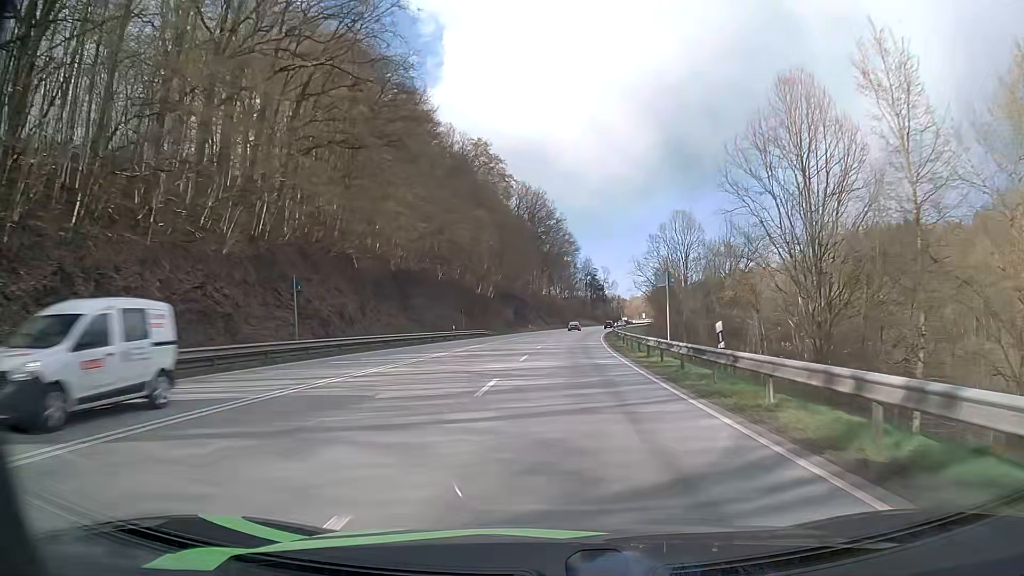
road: primary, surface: asphalt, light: Day
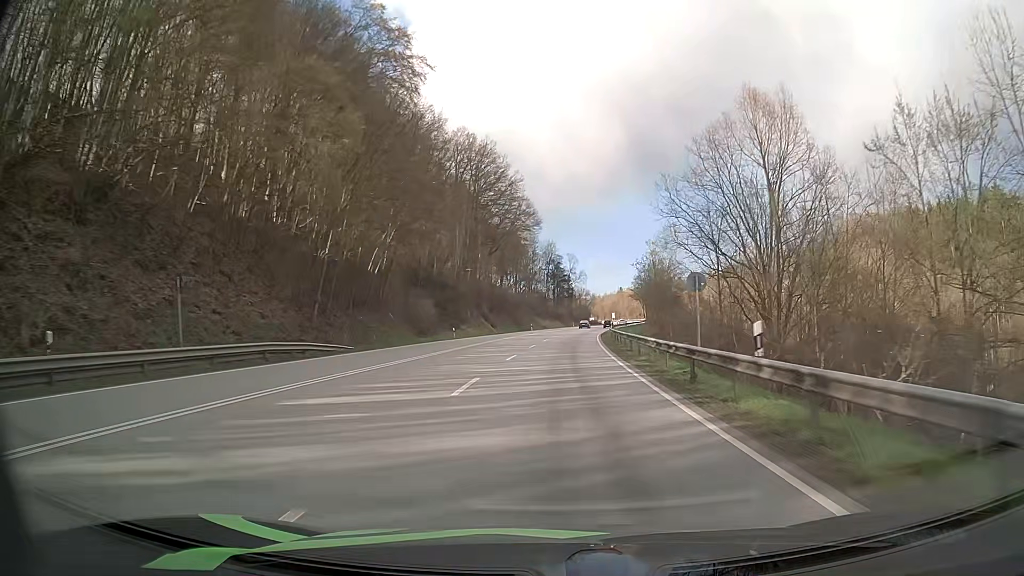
(+1.4, +47.6) m; +4°
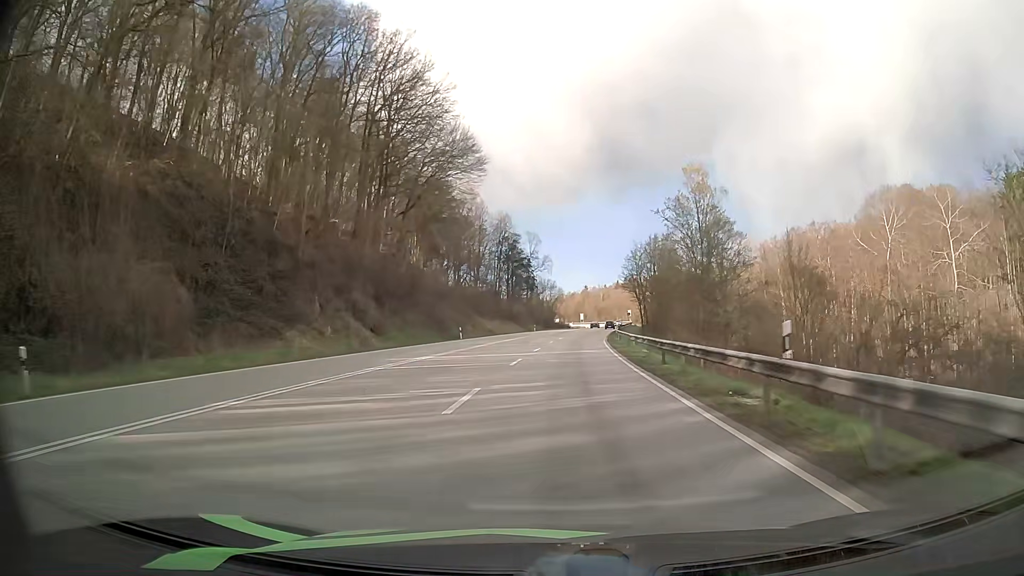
(+1.0, +50.2) m; +3°
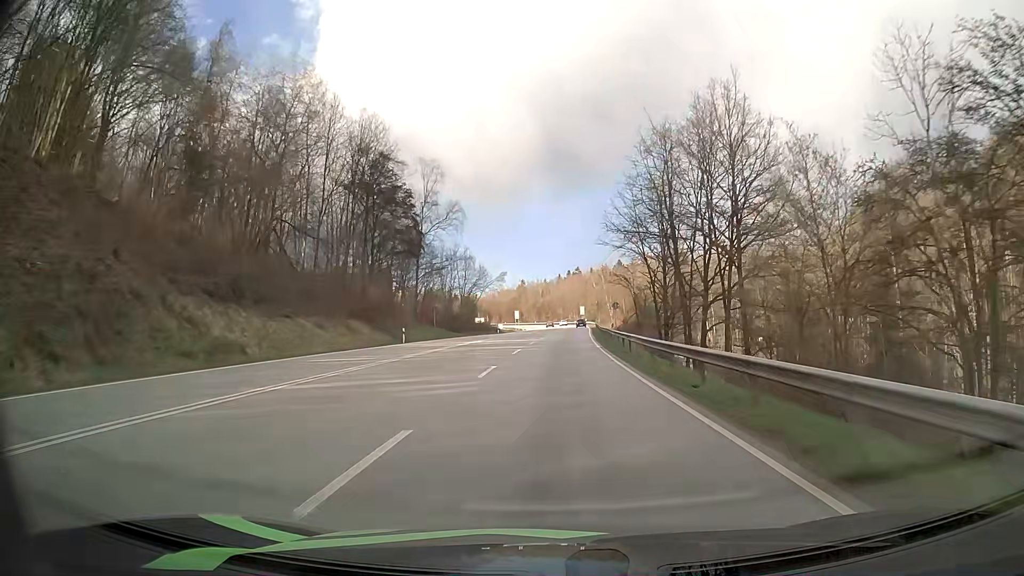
(+3.3, +64.8) m; +5°
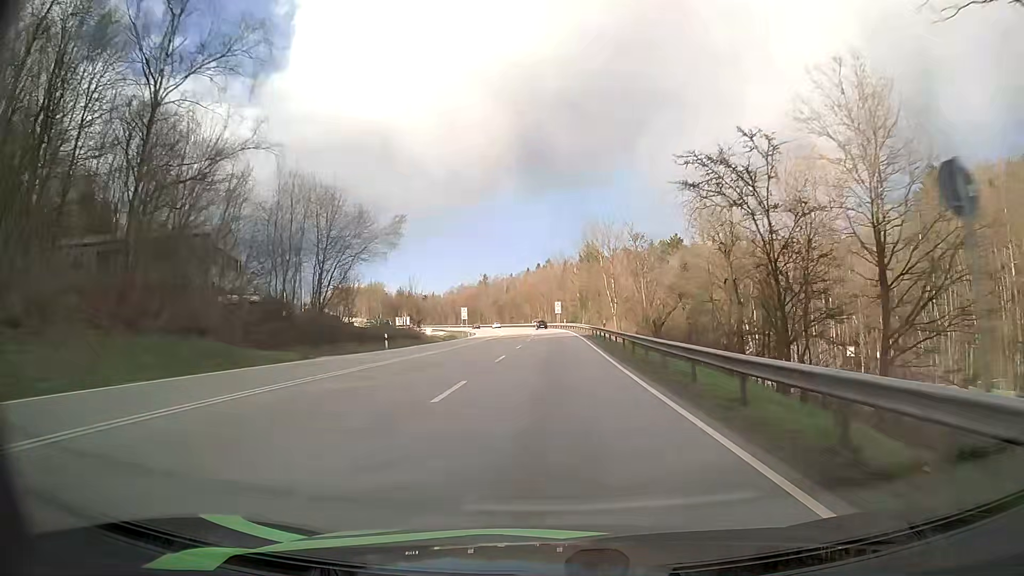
(+1.5, +52.4) m; +3°
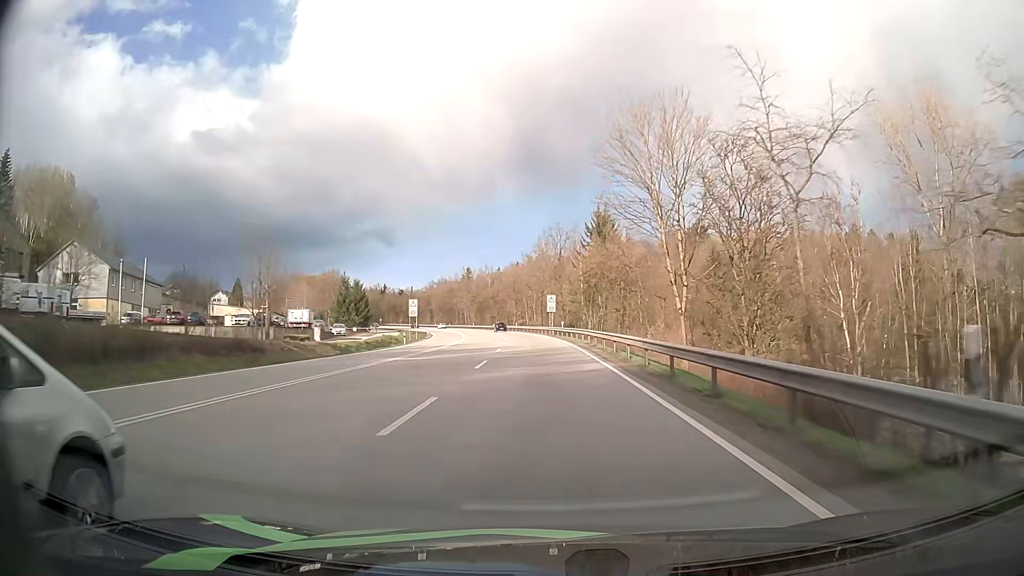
(+0.3, +38.9) m; 0°
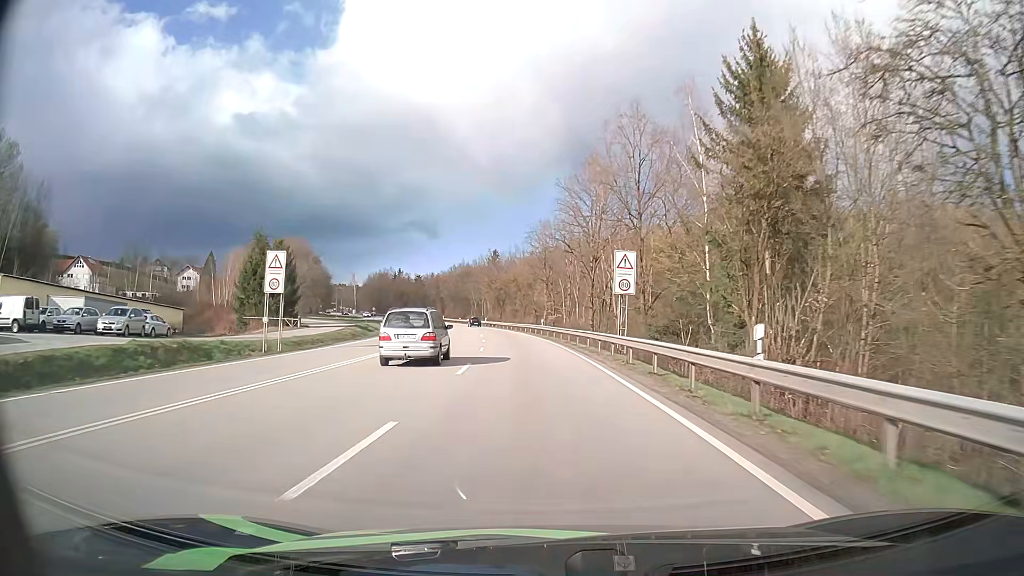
(-1.0, +50.7) m; -3°
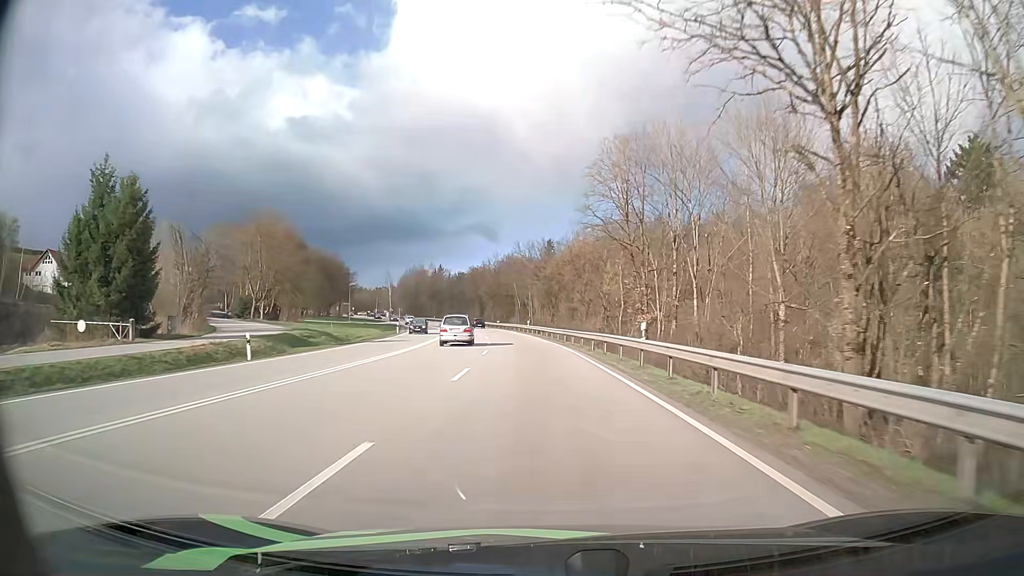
(-1.5, +37.0) m; -5°
(0, +10) (-1, +20) (-1, +30) (-2, +40) (-3, +50) (-4, +60) (-5, +70) (-7, +80) (-9, +89) (-11, +99) m
